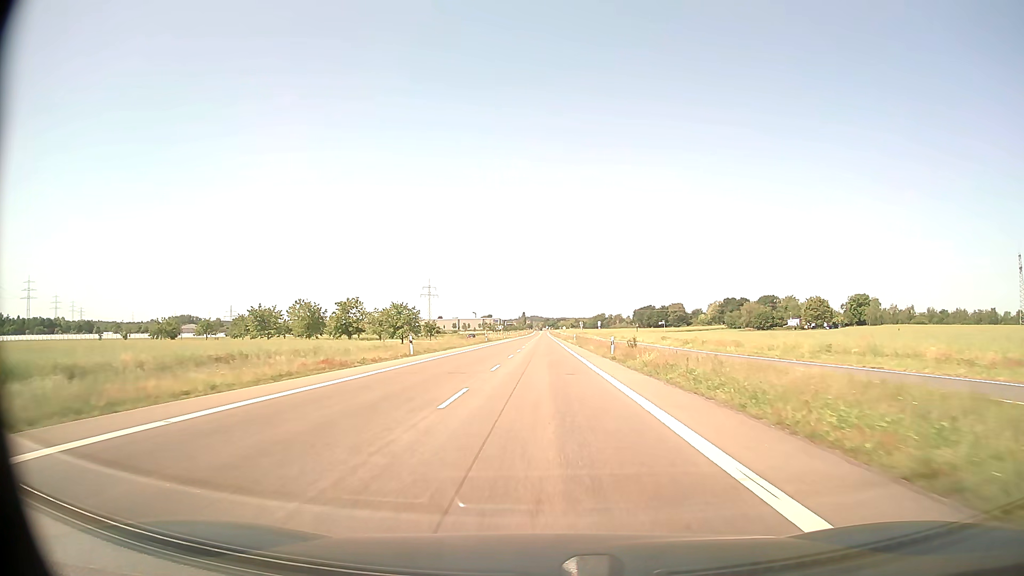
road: secondary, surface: asphalt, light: Day
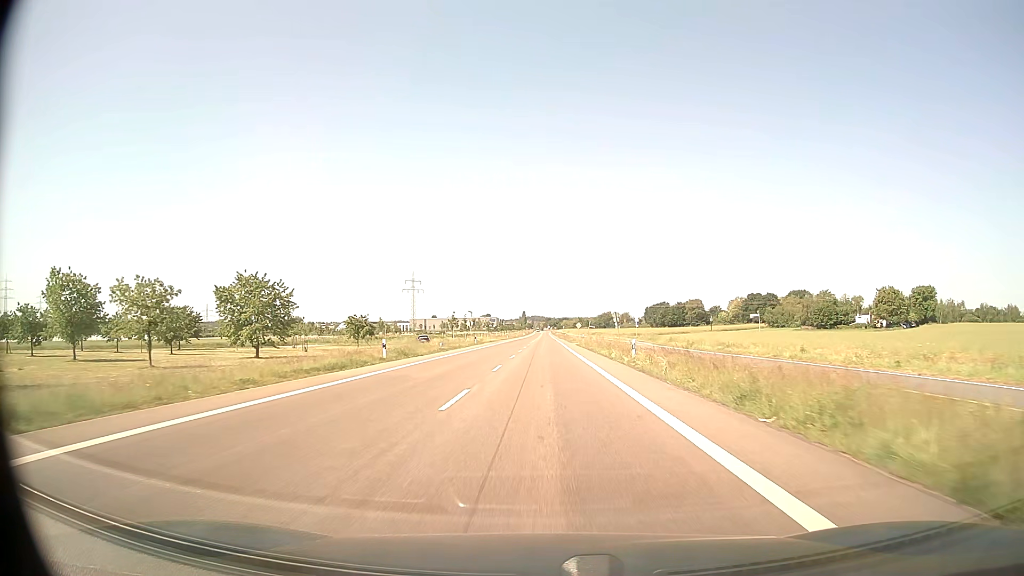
(0.0, +57.2) m; 0°
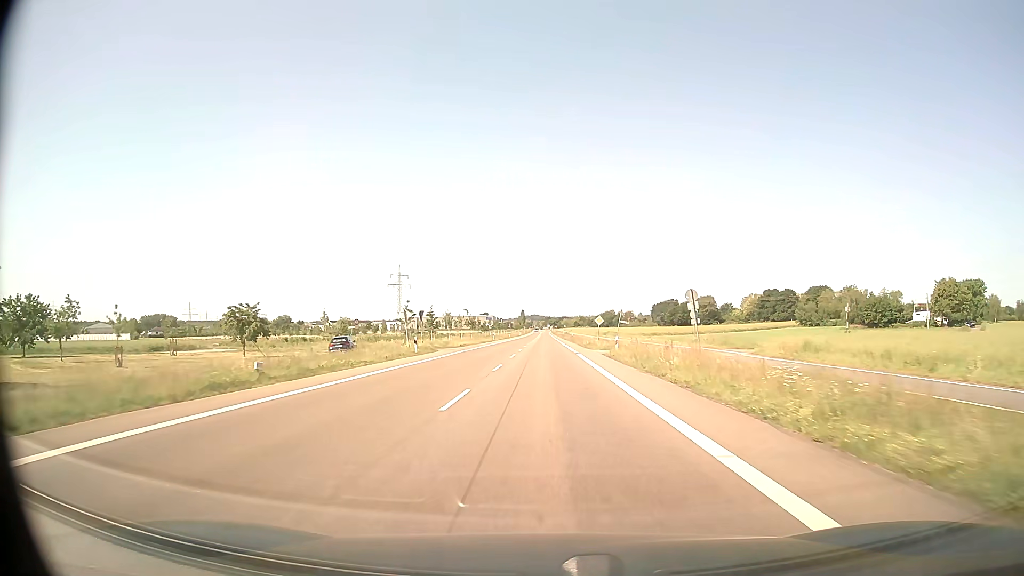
(0.0, +34.3) m; 0°
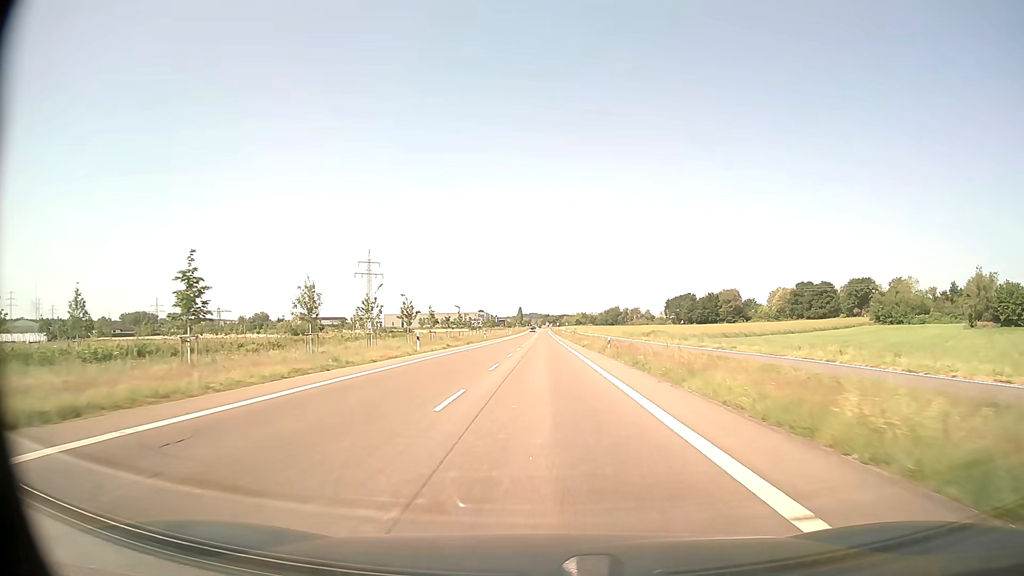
(+0.2, +57.2) m; 0°
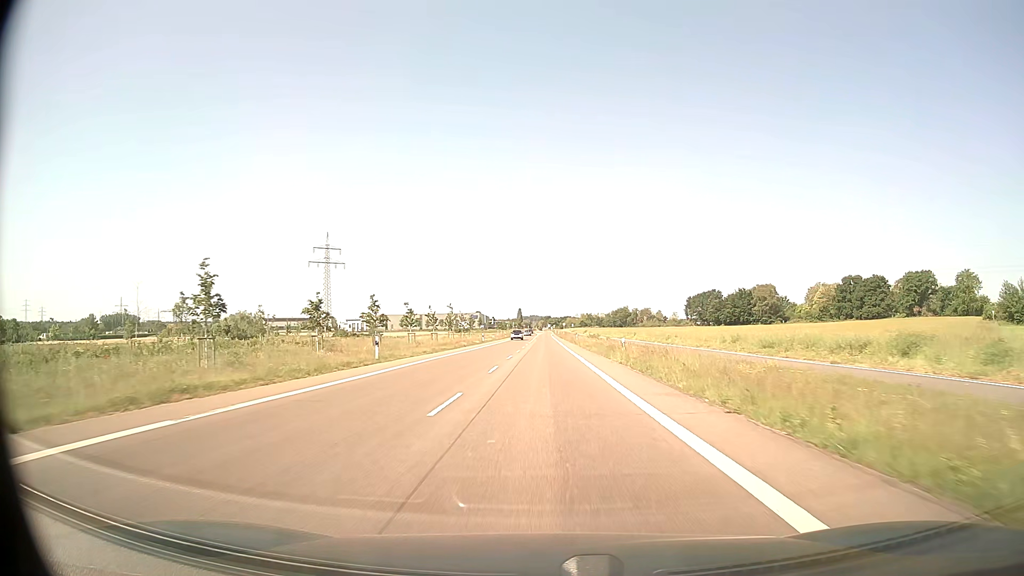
(-0.1, +57.4) m; 0°
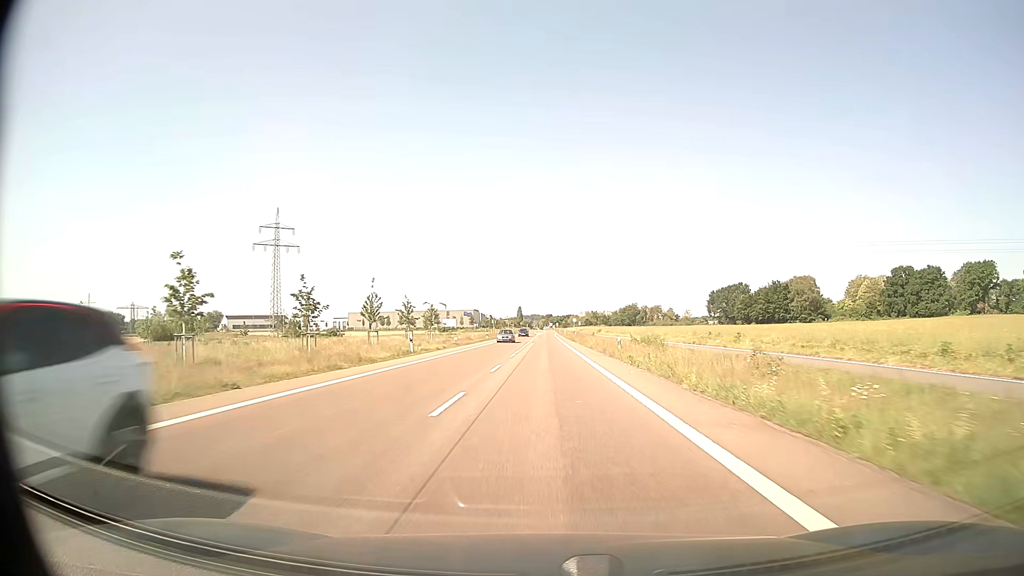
(-0.1, +45.9) m; 0°
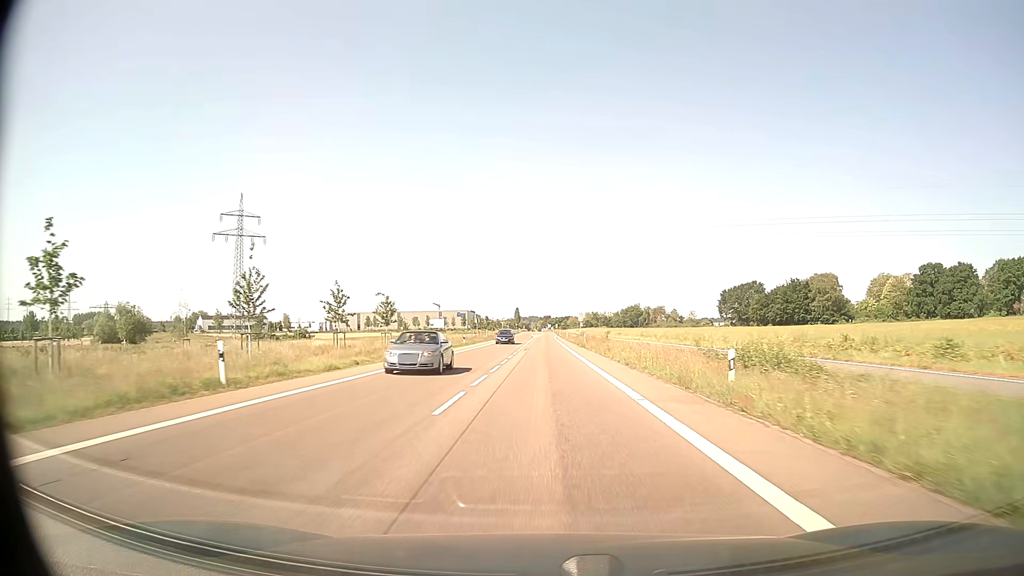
(0.0, +22.9) m; 0°
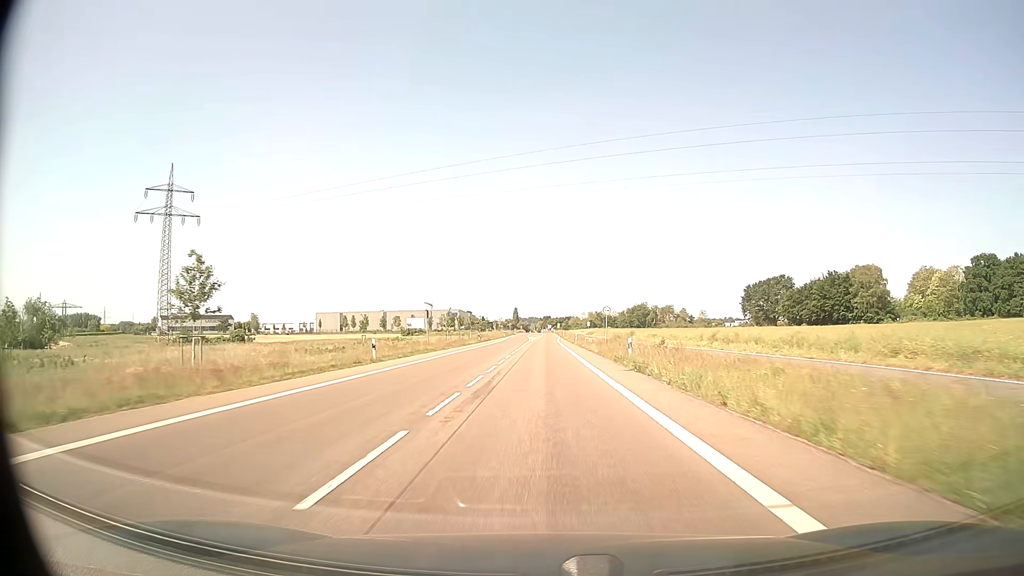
(+0.1, +34.4) m; 0°
(0, +10) (0, +20) (0, +30) (0, +40) (0, +50) (0, +60) (0, +70) (0, +80) (0, +90) (0, +100) m
